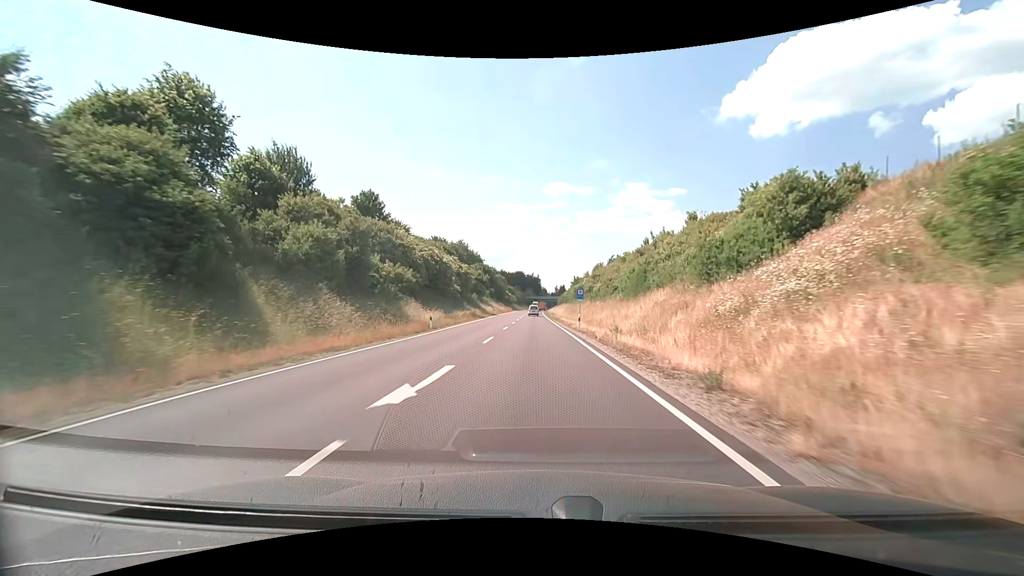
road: primary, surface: asphalt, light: Day
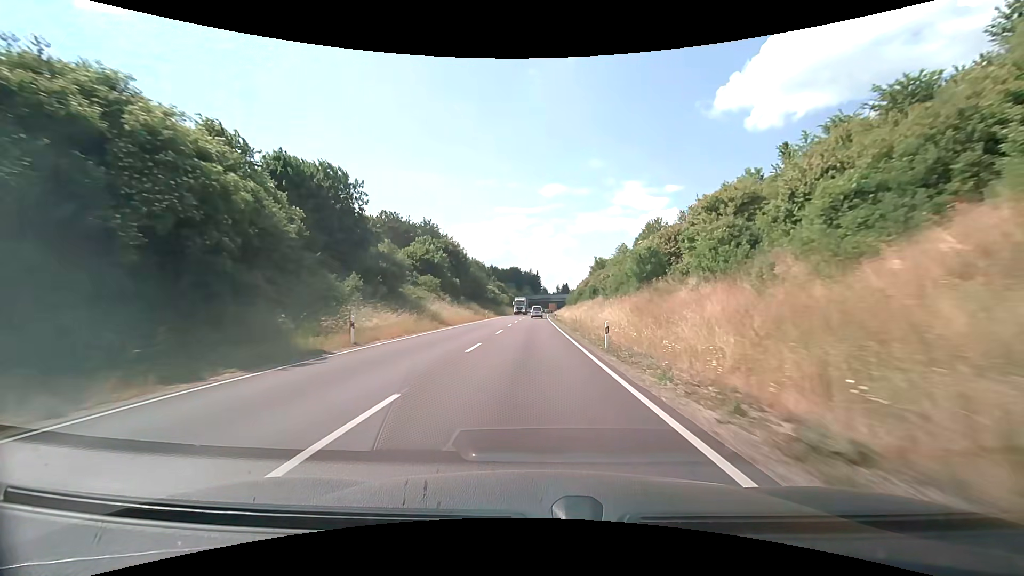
(0.0, +64.0) m; 0°
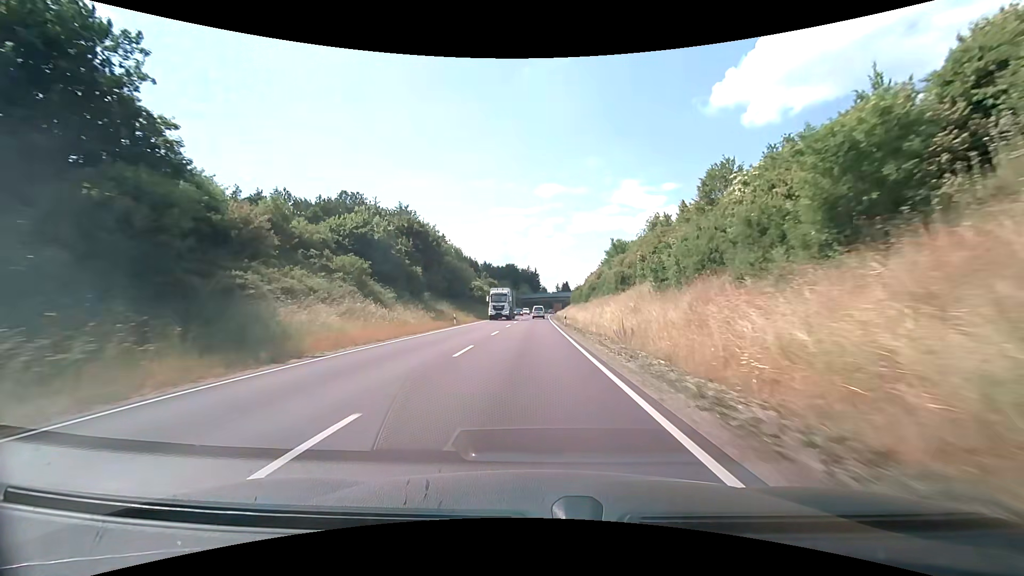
(0.0, +25.9) m; 0°
(0, +10) (0, +20) (0, +30) (0, +40) (0, +50) (0, +60) (0, +70) (0, +80) (0, +90) (+1, +100) m
